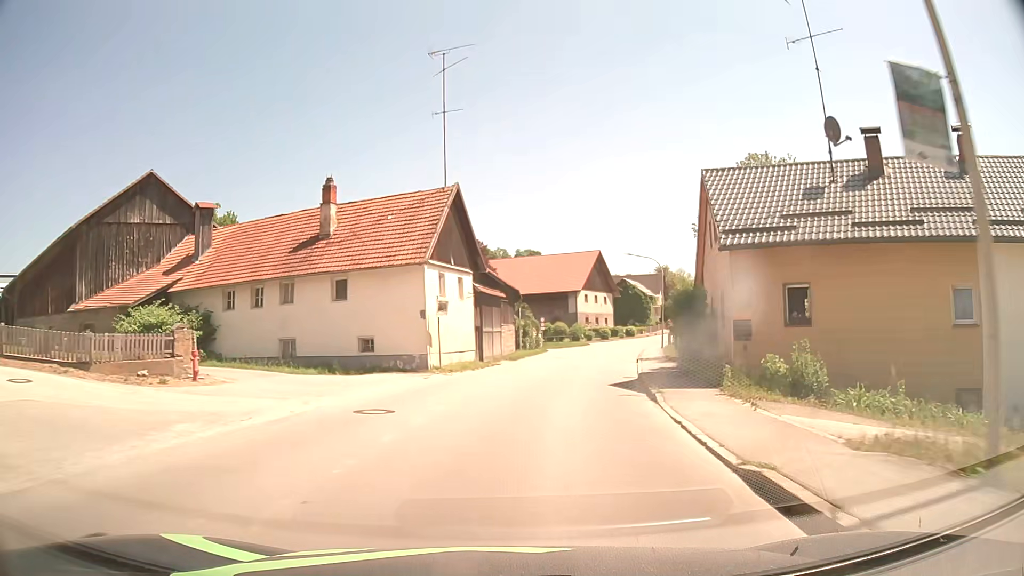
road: secondary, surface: asphalt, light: Day
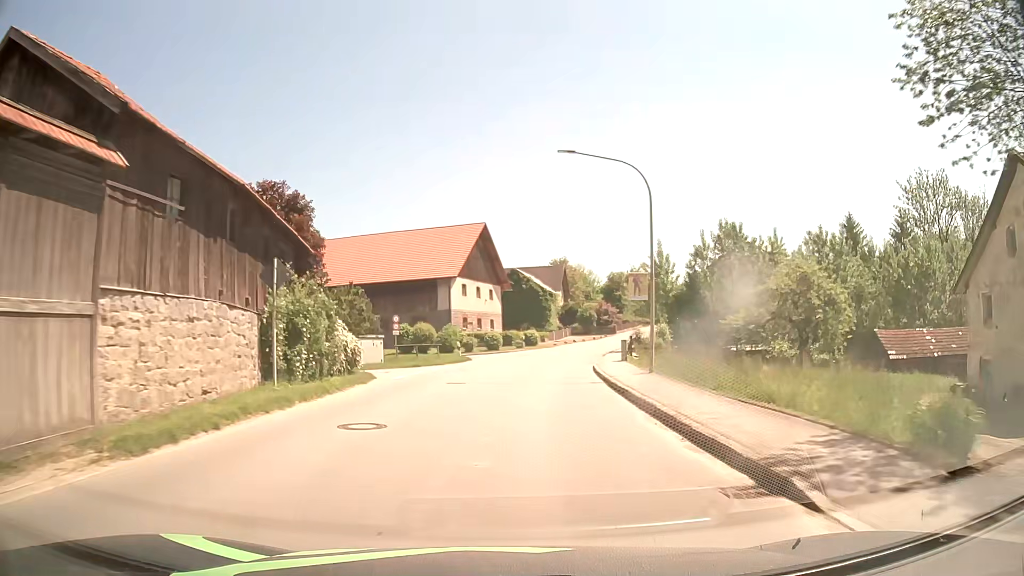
(+3.2, +30.3) m; +11°
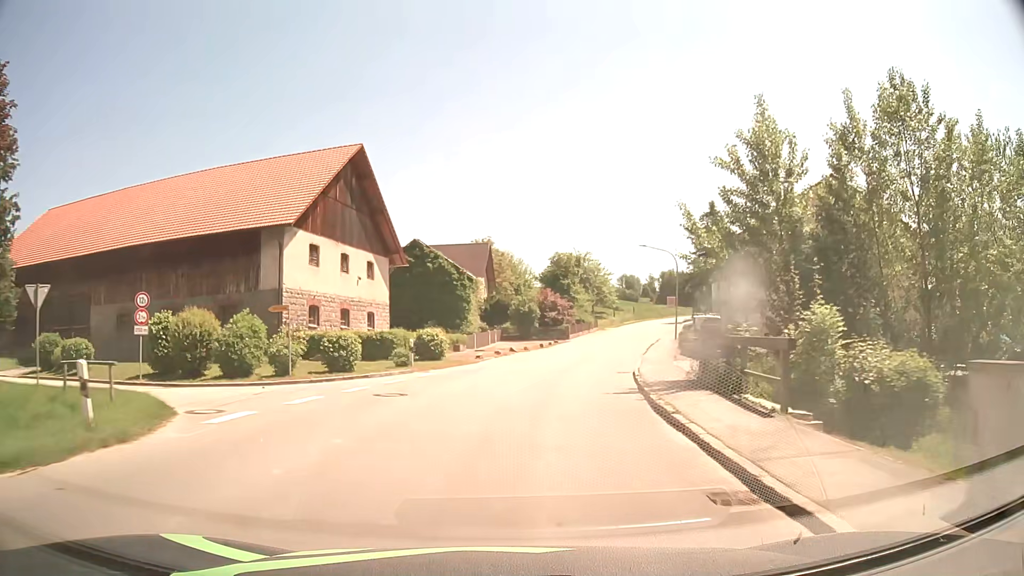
(+1.6, +30.3) m; +7°
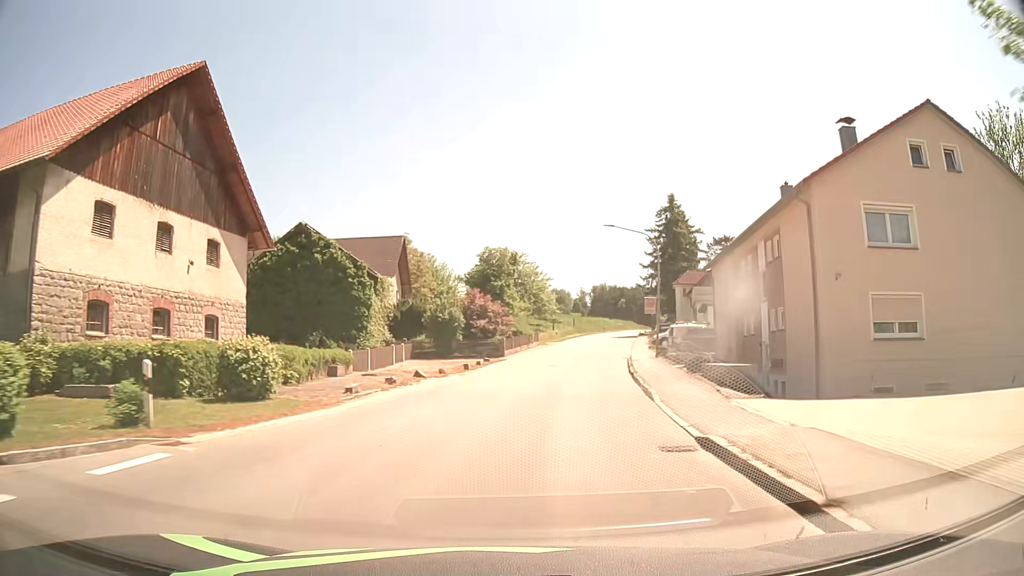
(+0.7, +15.1) m; +6°
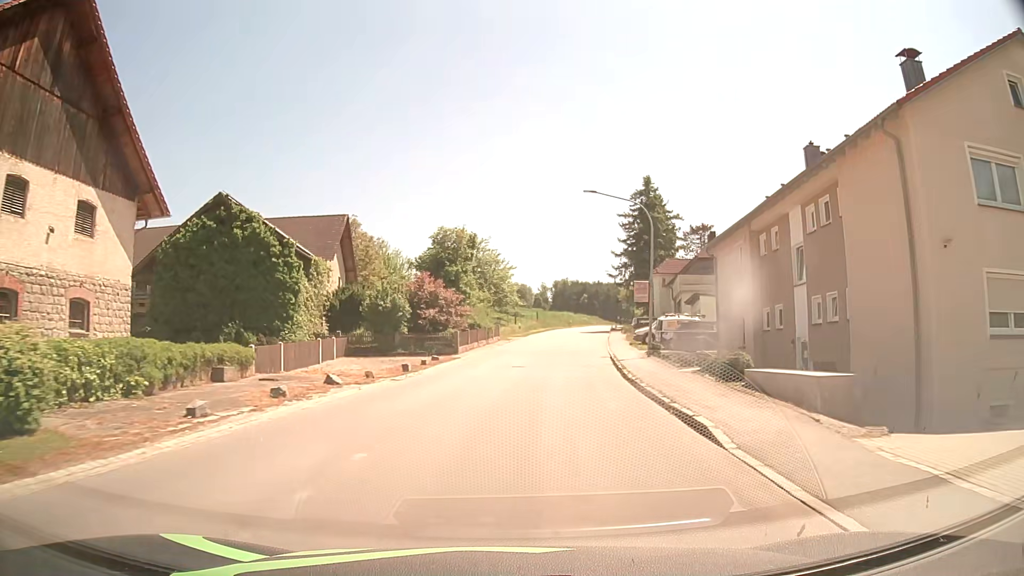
(+0.2, +7.5) m; +3°
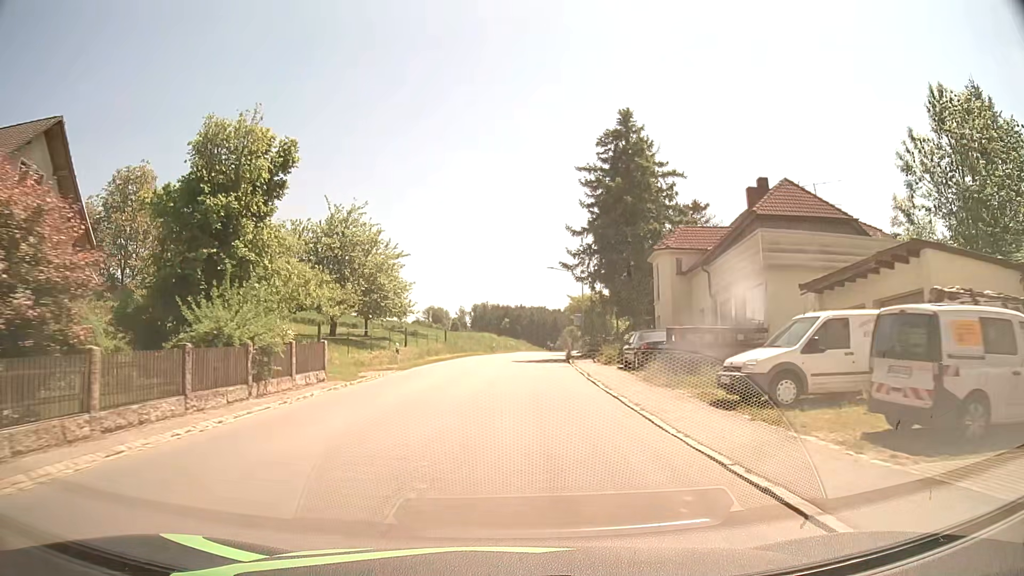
(+2.4, +29.8) m; +7°
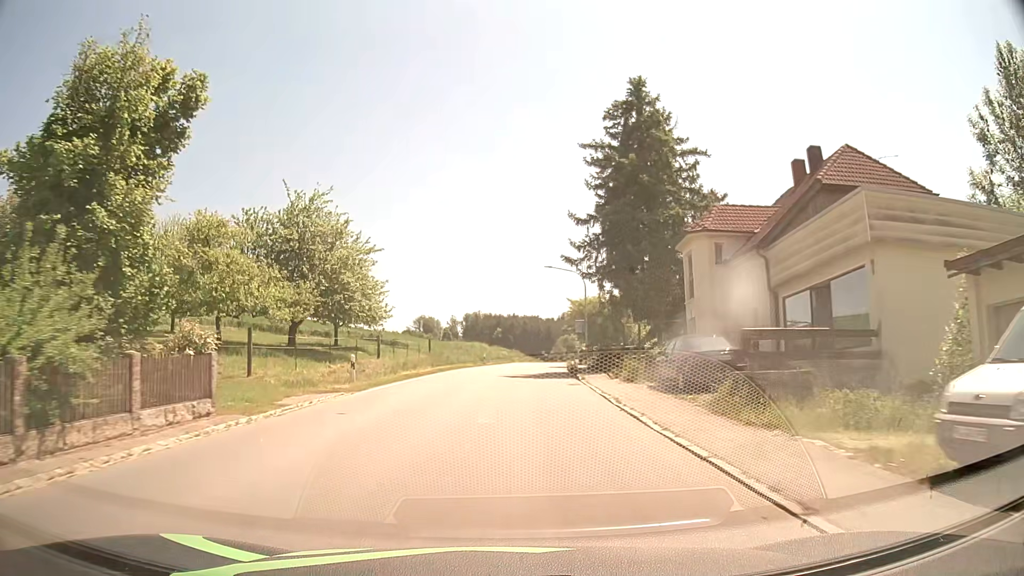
(+0.1, +7.4) m; +1°
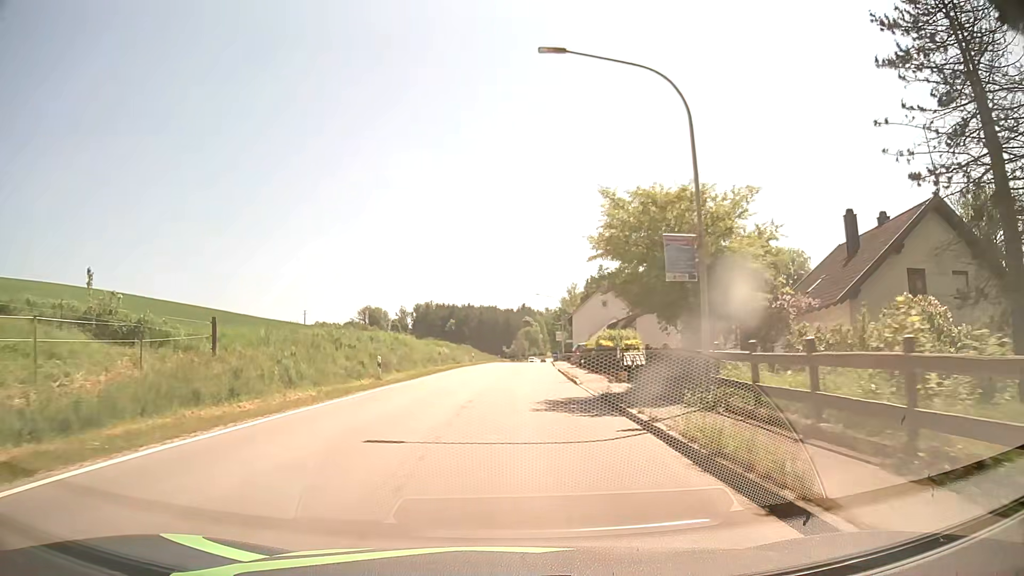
(+1.1, +37.0) m; +4°
(0, +10) (0, +20) (+1, +30) (+1, +40) (+1, +50) (+2, +60) (+3, +70) (+3, +80) (+4, +90) (+4, +100) m
